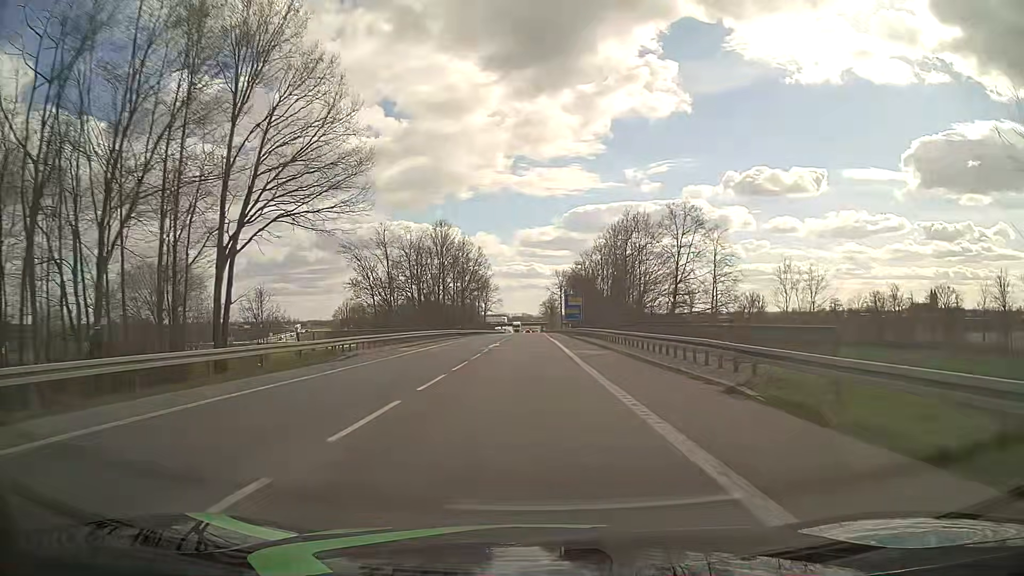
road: primary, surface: asphalt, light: Day
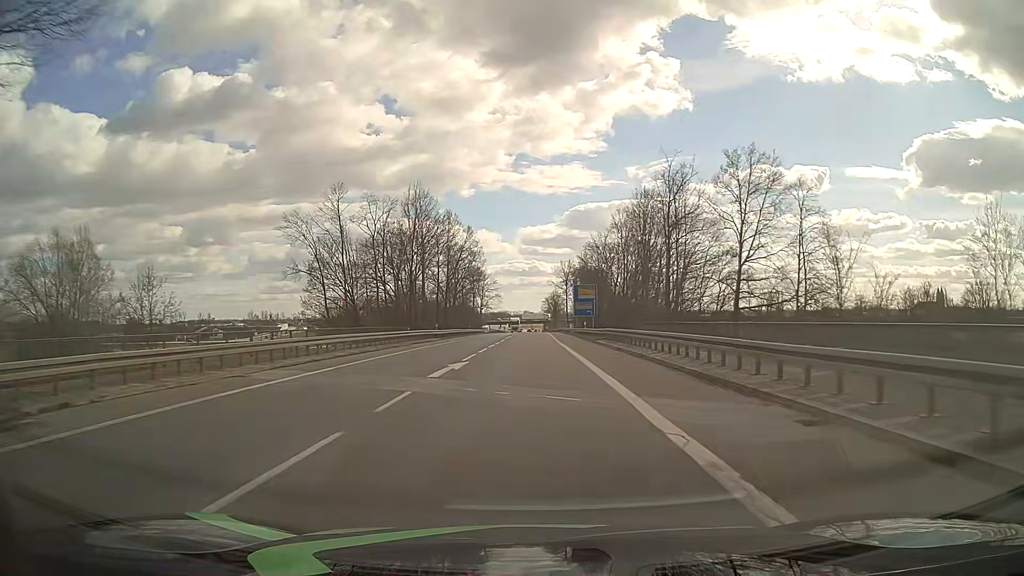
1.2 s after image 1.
(-0.1, +21.7) m; 0°
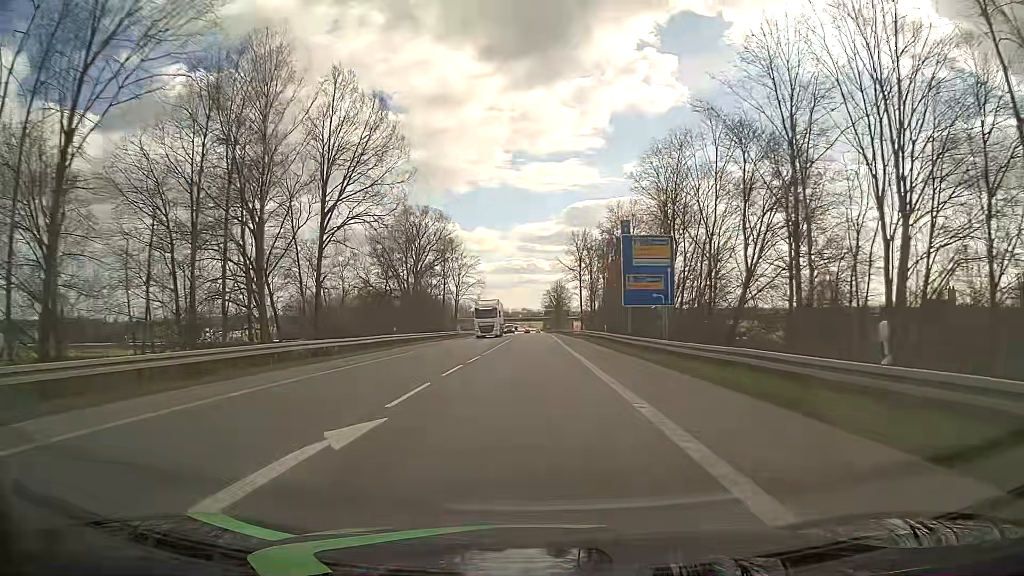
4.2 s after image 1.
(+0.1, +53.5) m; 0°
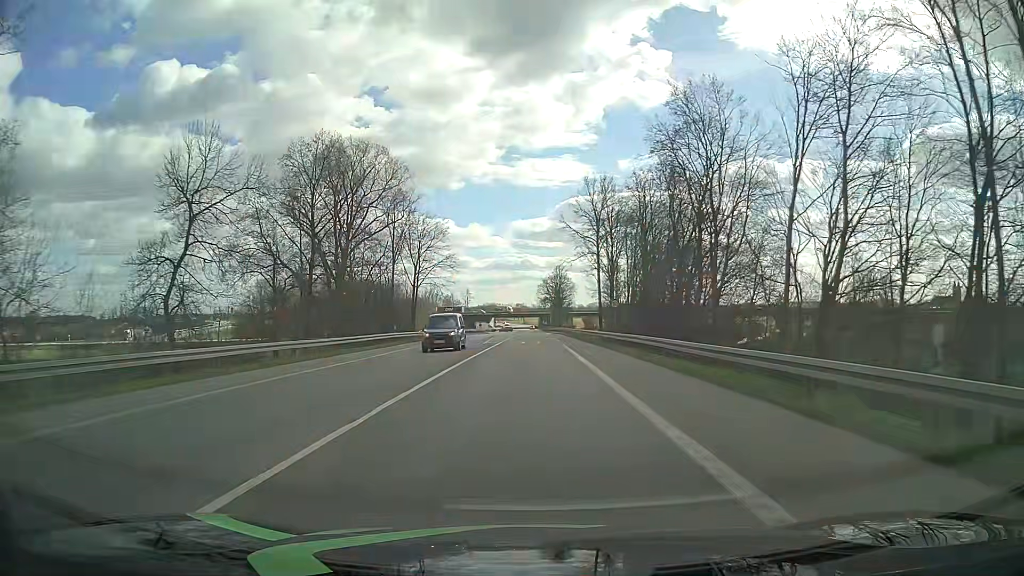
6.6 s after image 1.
(+0.4, +38.8) m; +1°
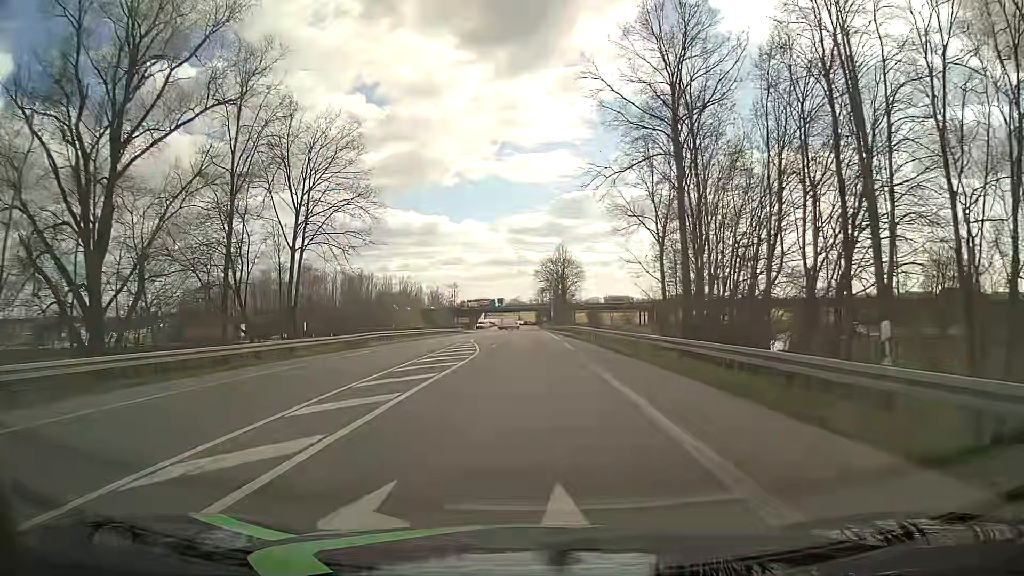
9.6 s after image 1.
(+0.1, +42.8) m; 0°
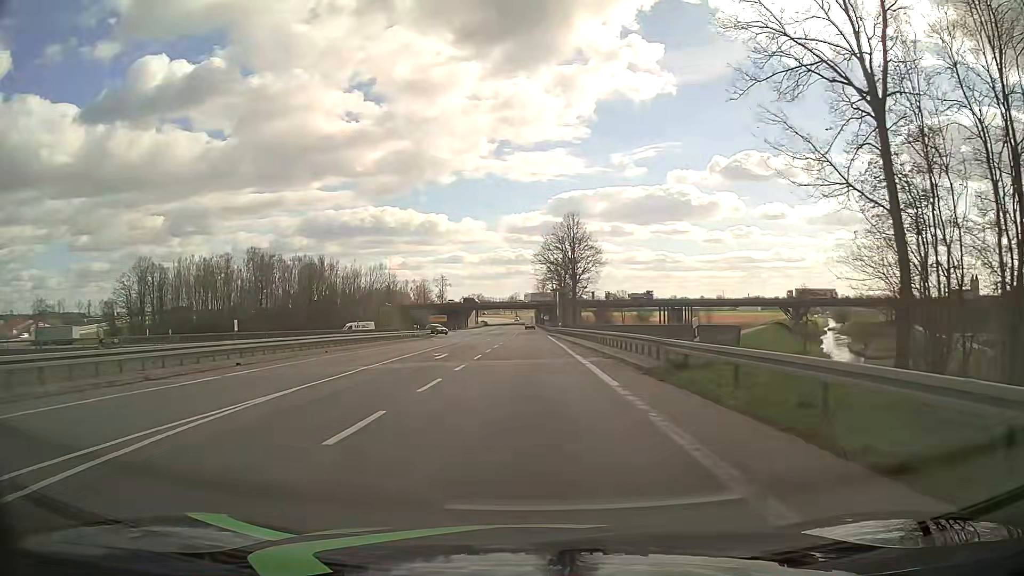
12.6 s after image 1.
(0.0, +39.6) m; 0°
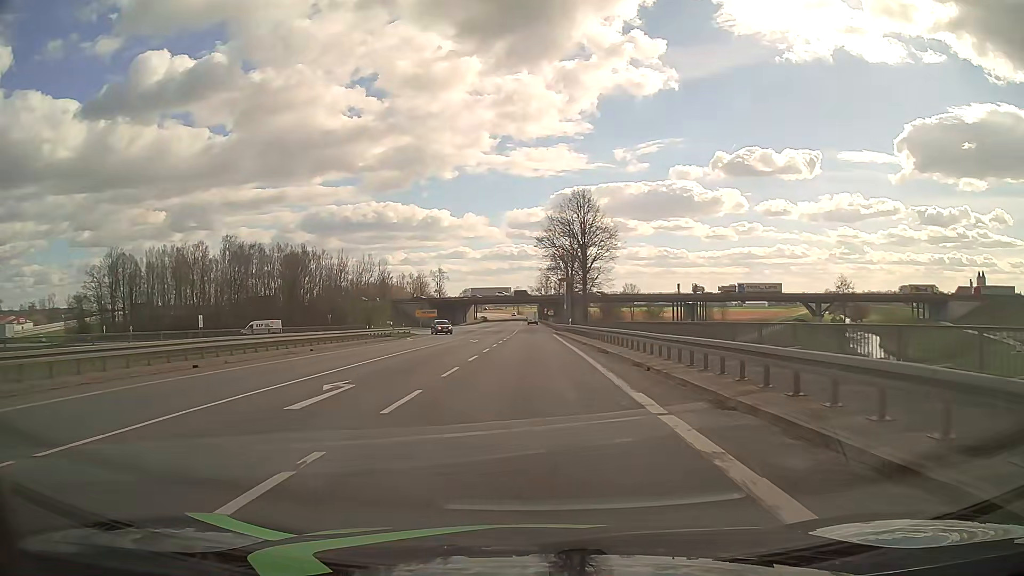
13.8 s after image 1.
(0.0, +15.5) m; 0°
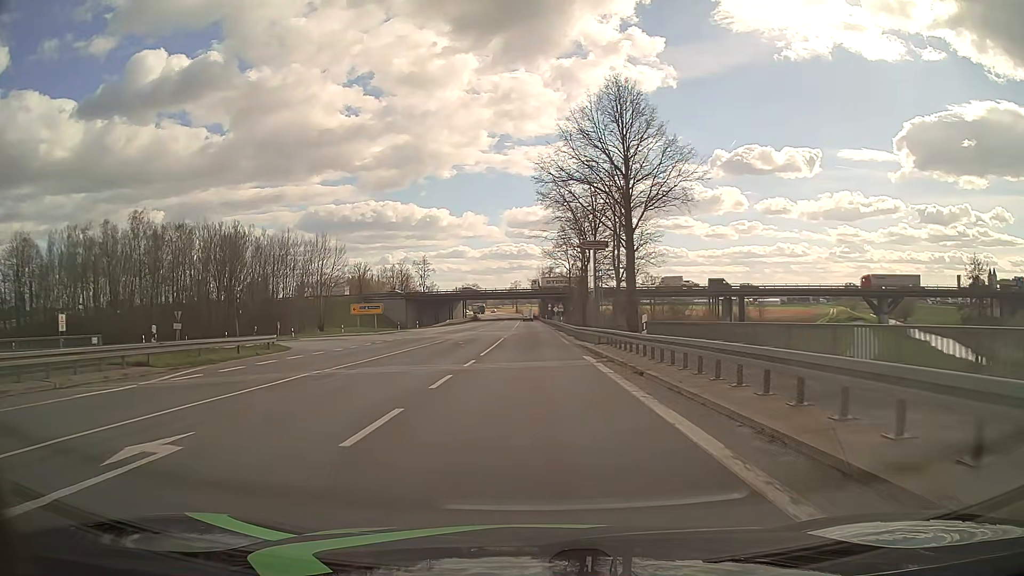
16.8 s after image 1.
(0.0, +38.5) m; 0°
(0, +10) (0, +20) (0, +30) (0, +40) (0, +50) (0, +60) (0, +70) (0, +80) (0, +90) (-1, +100) m
